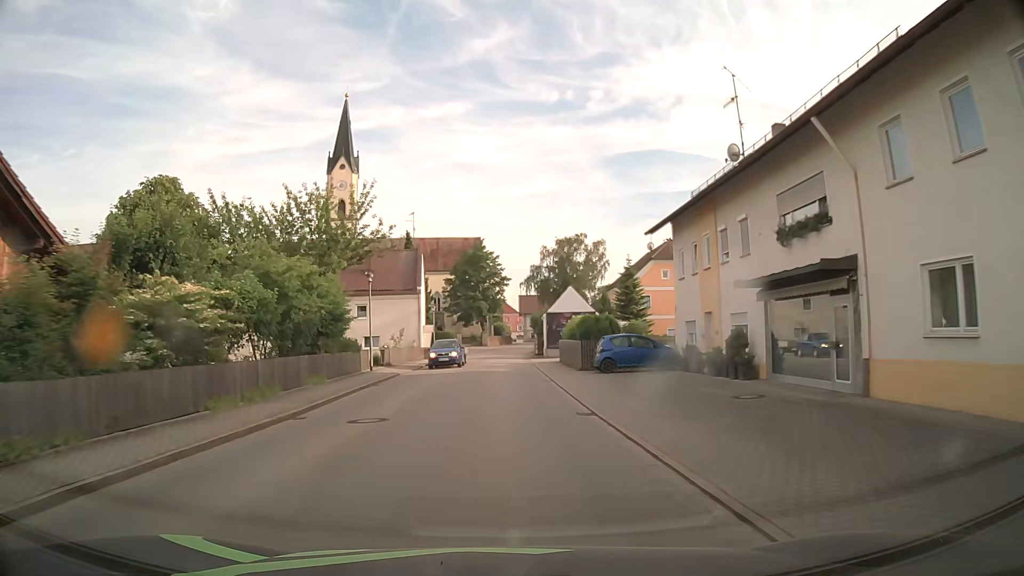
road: secondary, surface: asphalt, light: Day
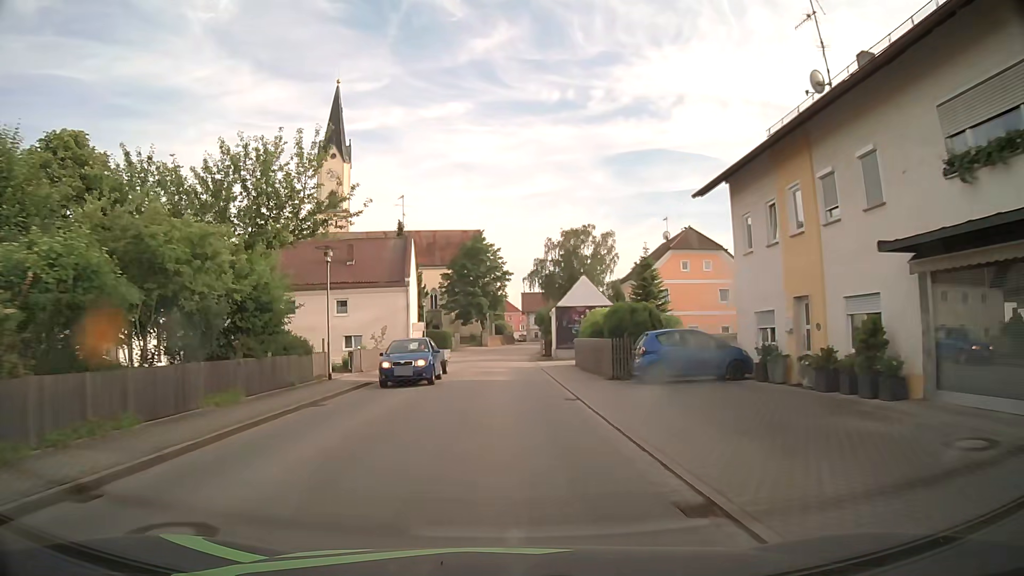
(-0.1, +7.7) m; -1°
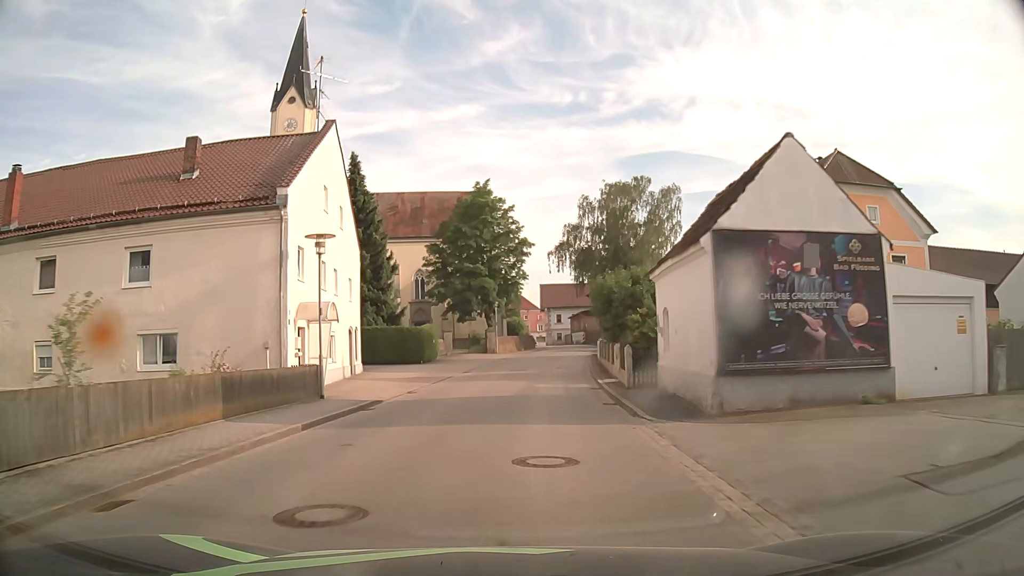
(-0.3, +30.6) m; -1°
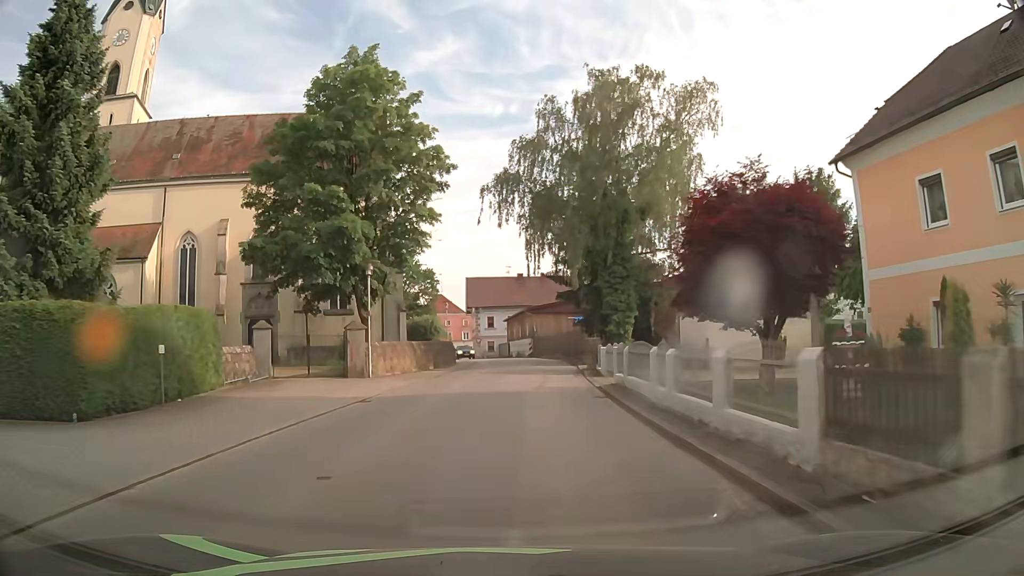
(+1.4, +30.5) m; +7°
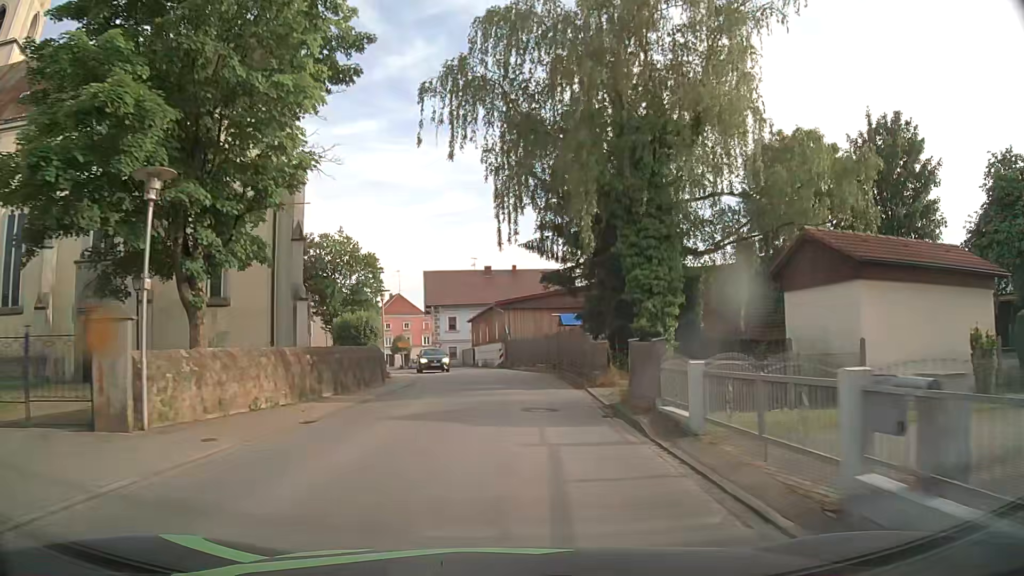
(+0.2, +15.1) m; +2°
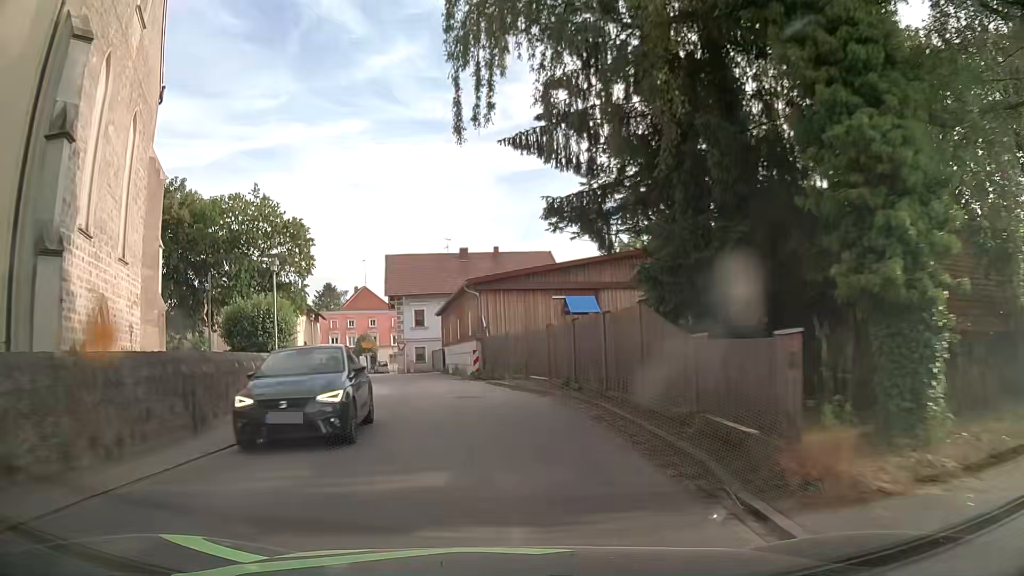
(+0.2, +14.8) m; +1°
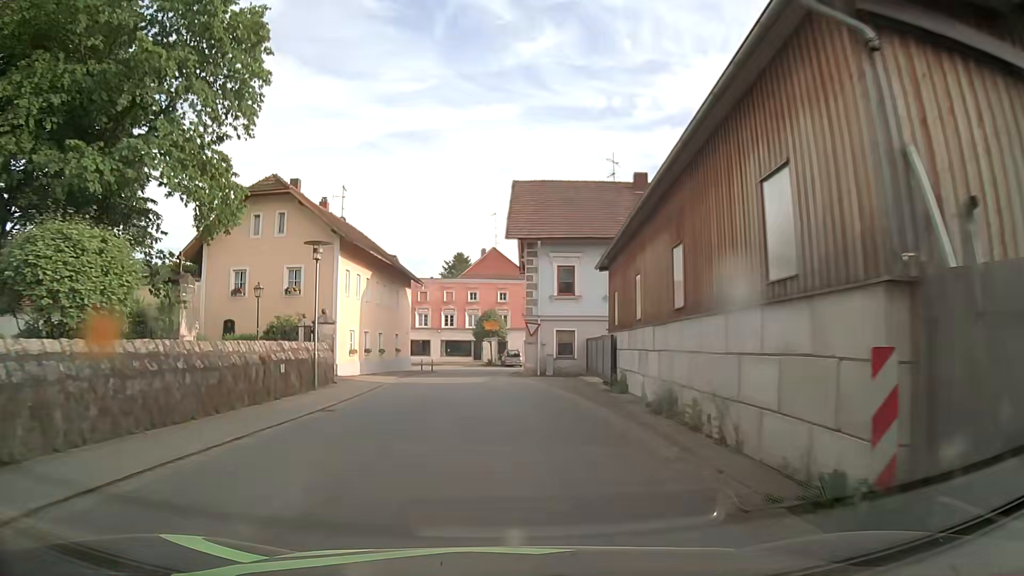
(-2.8, +25.5) m; -12°
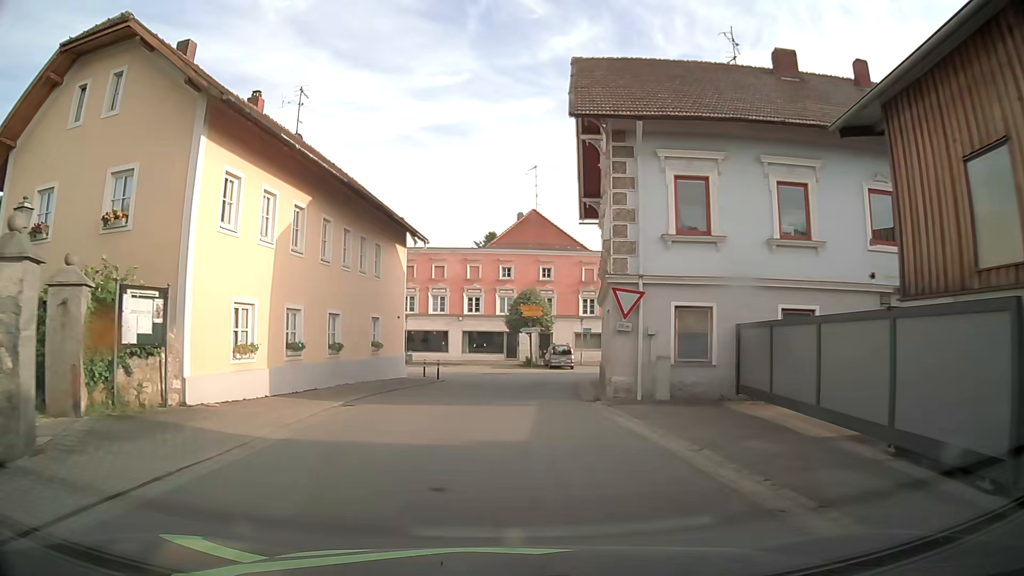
(-0.6, +17.7) m; -3°
(0, +10) (0, +20) (+1, +30) (+6, +38) (+16, +41) (+26, +41) (+36, +40) (+46, +39) (+56, +37) (+65, +34) m
